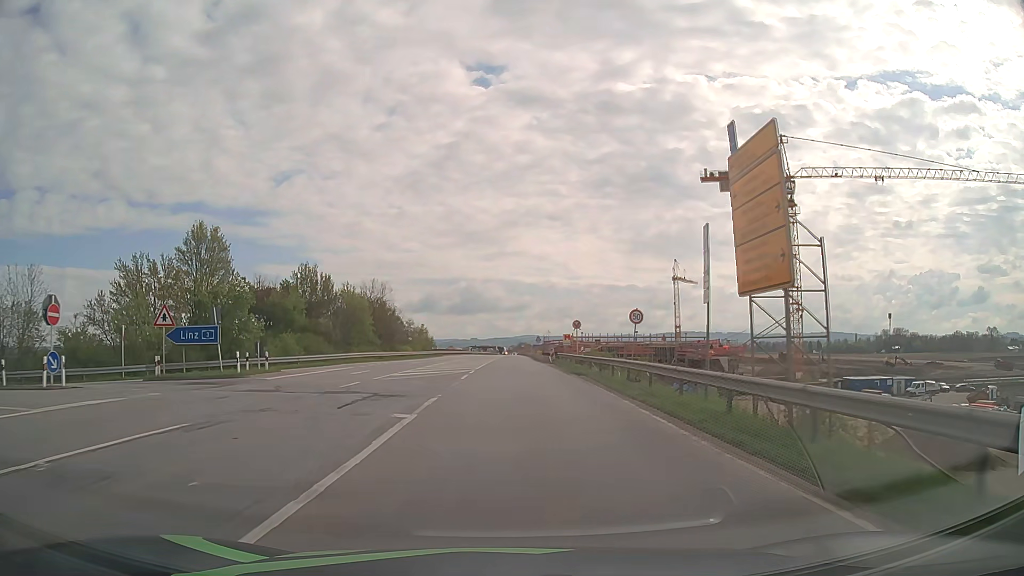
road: motorway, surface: asphalt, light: Day
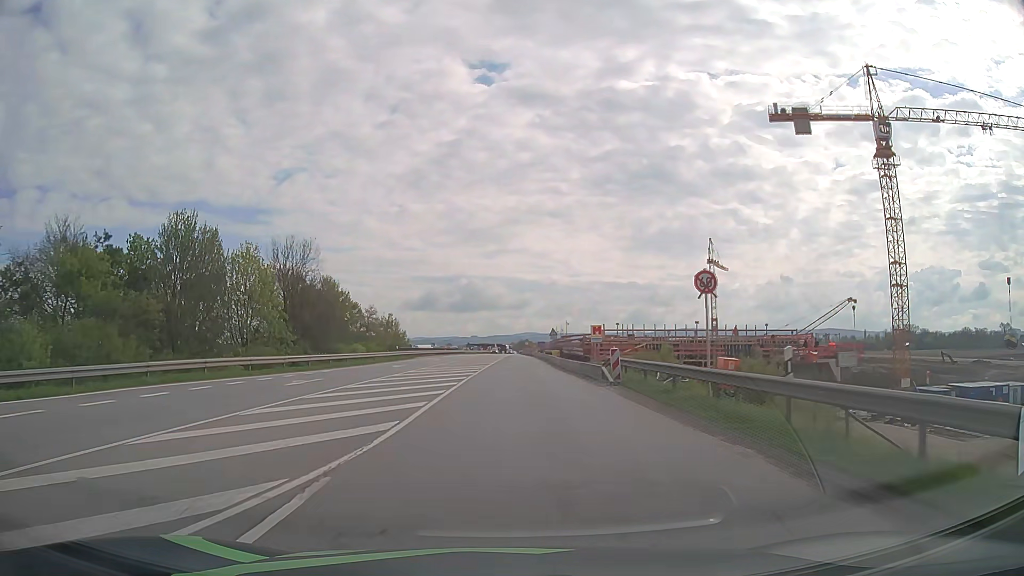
(+0.1, +30.7) m; 0°
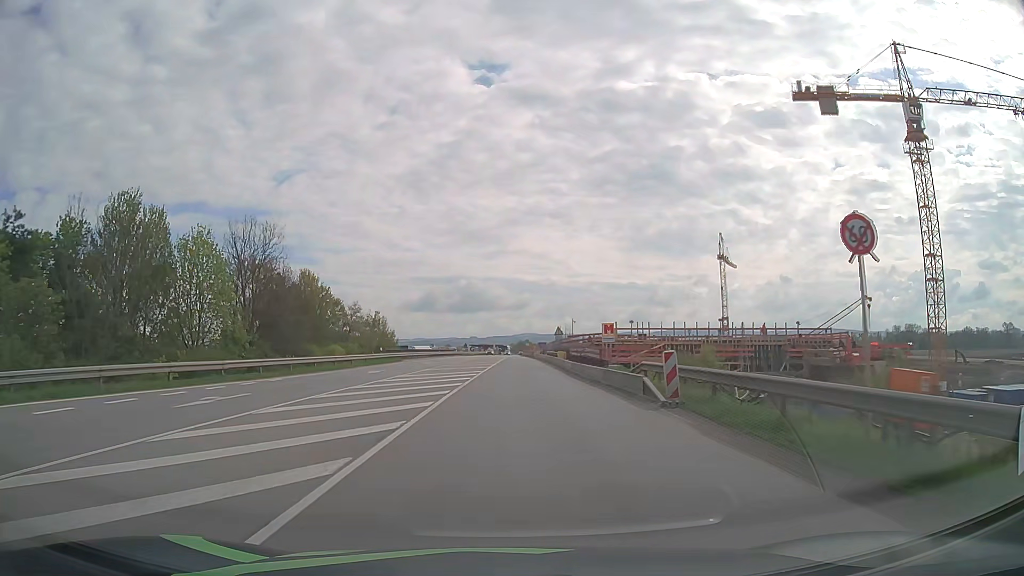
(0.0, +7.8) m; 0°
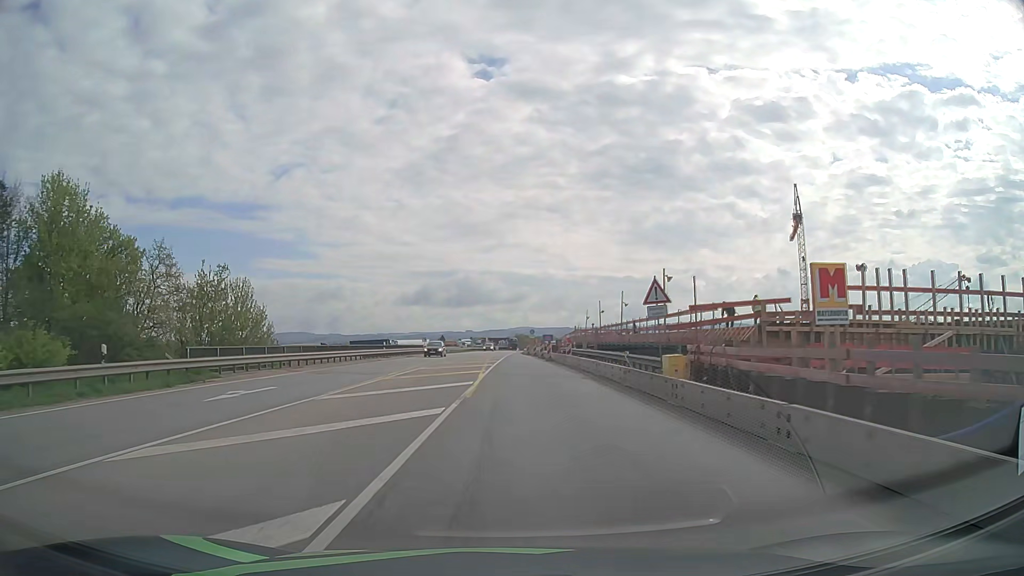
(+0.1, +39.4) m; 0°
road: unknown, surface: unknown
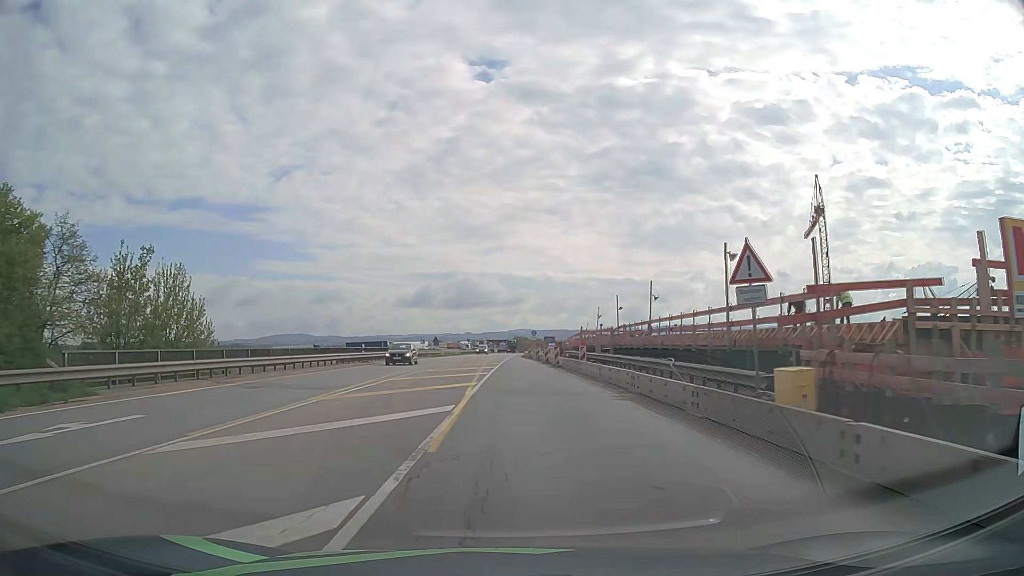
(0.0, +7.6) m; 0°
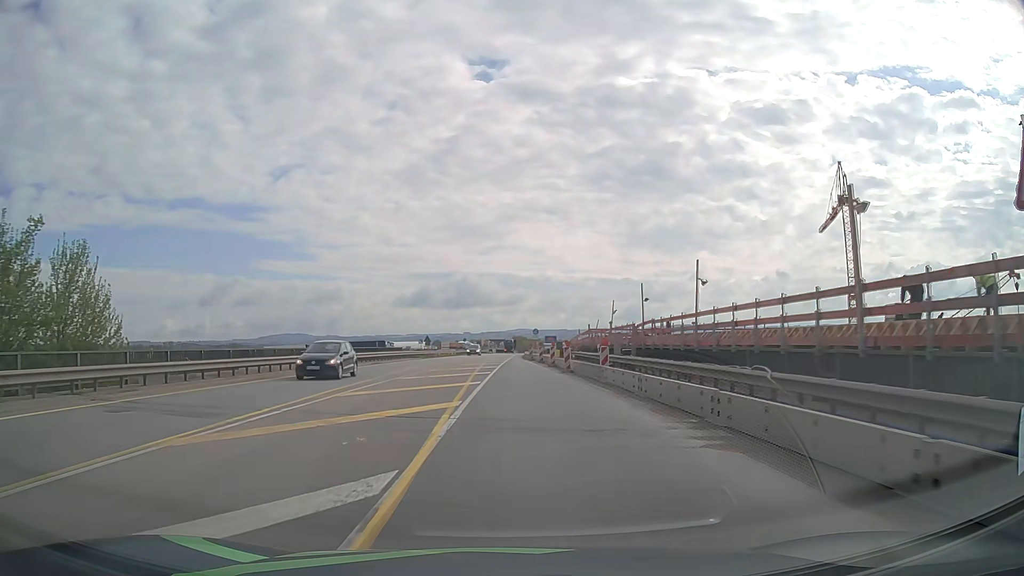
(0.0, +7.5) m; 0°
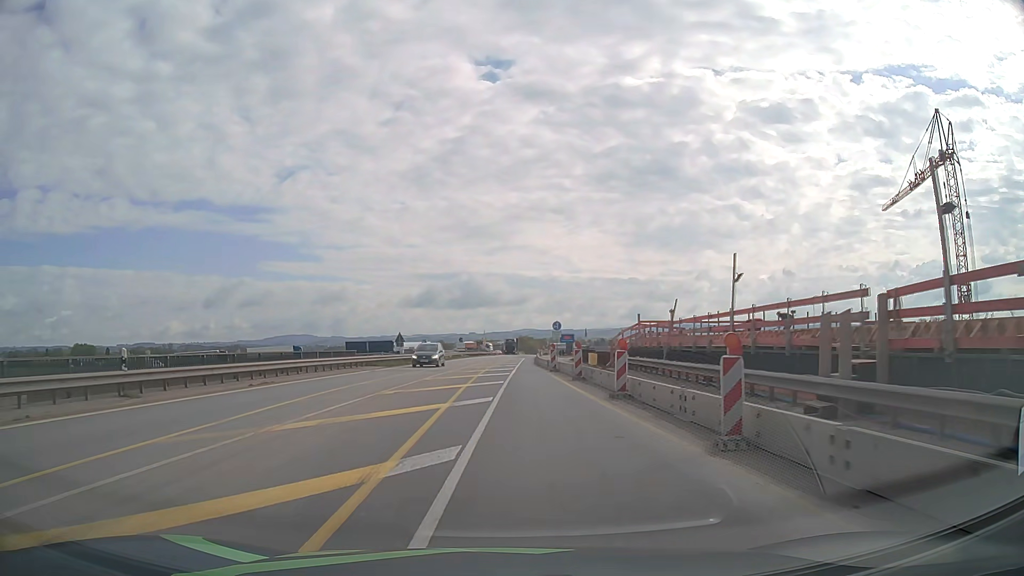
(0.0, +22.7) m; 0°
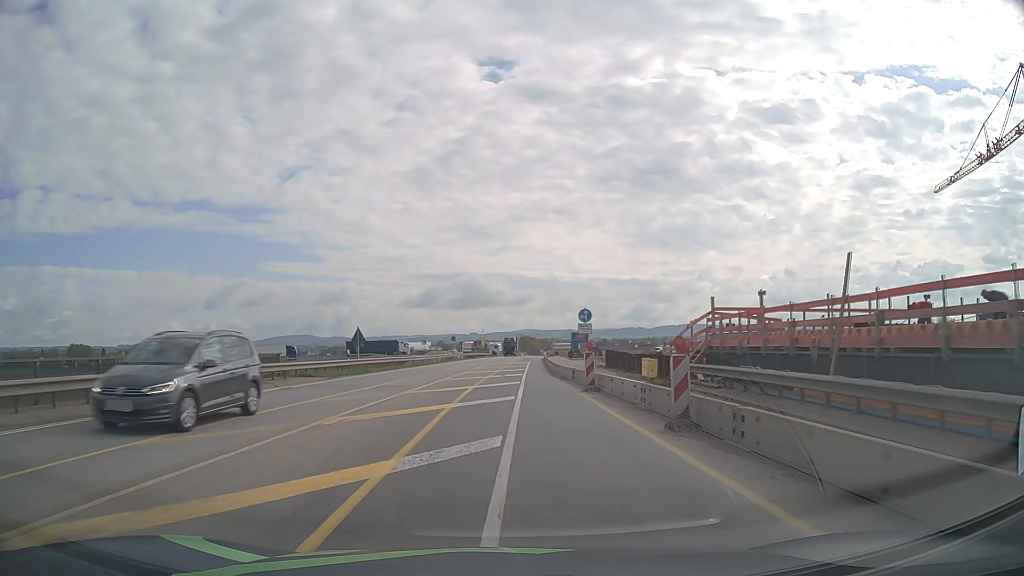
(0.0, +15.4) m; 0°
(0, +10) (0, +20) (0, +30) (+1, +40) (+1, +50) (+1, +60) (+2, +70) (+2, +80) (+3, +90) (+3, +100) m
